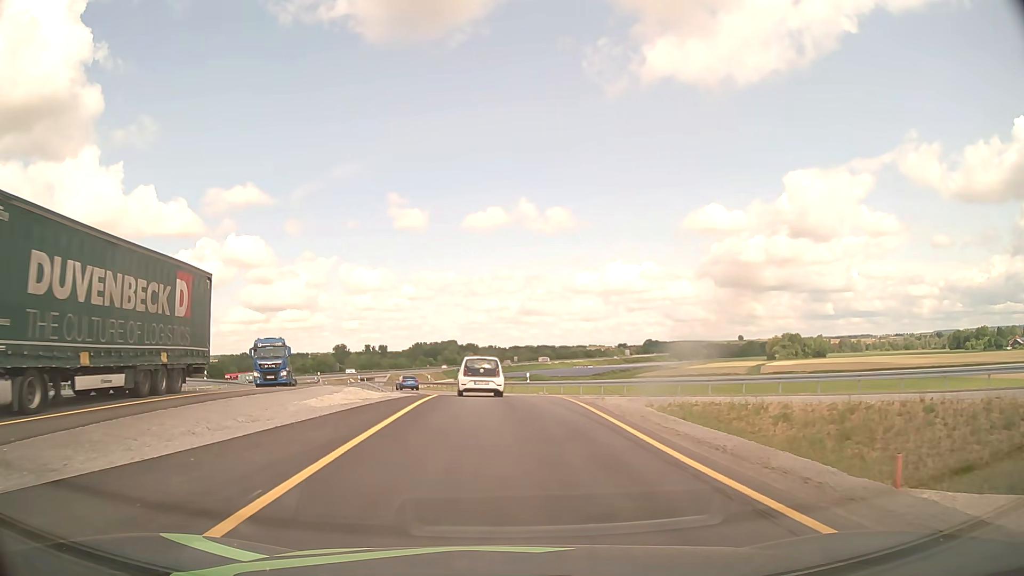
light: Day
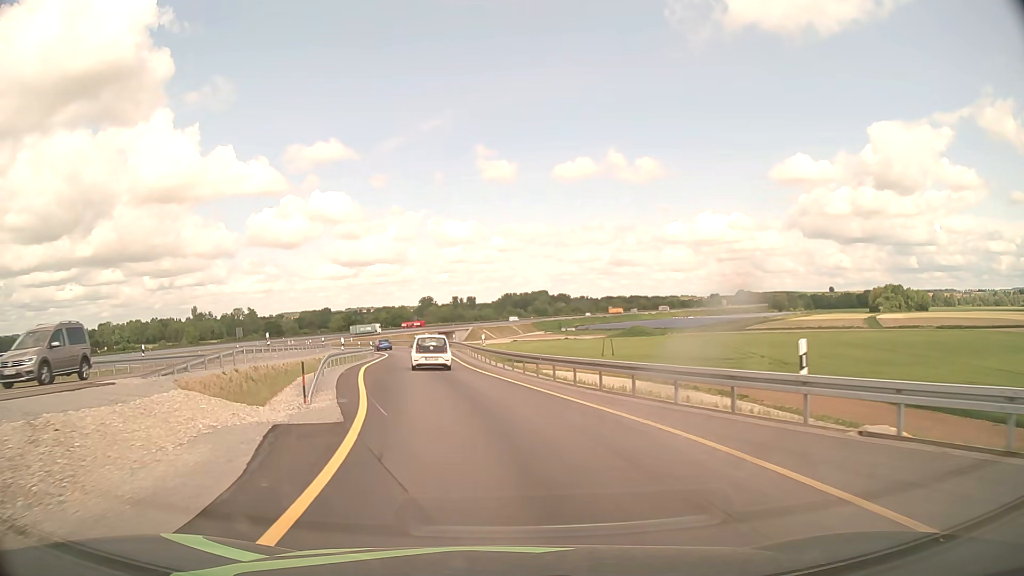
(-1.7, +34.4) m; -8°
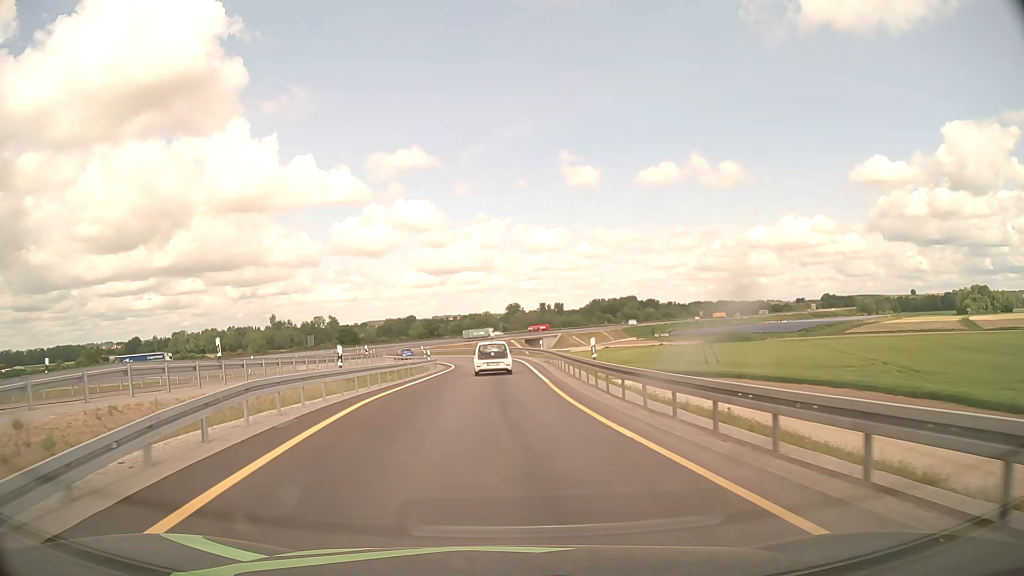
(-1.0, +15.5) m; -7°
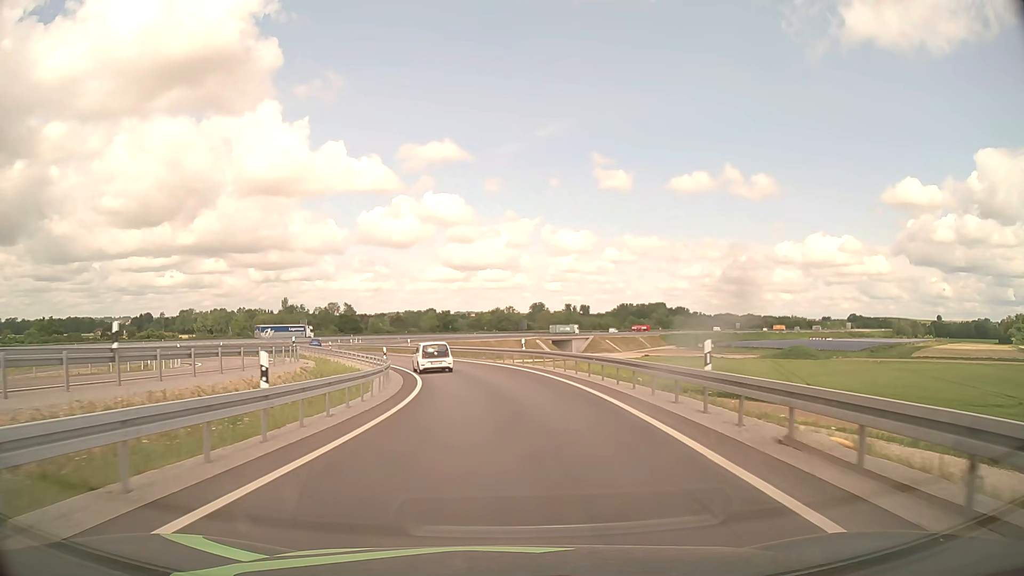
(-1.4, +33.6) m; -3°
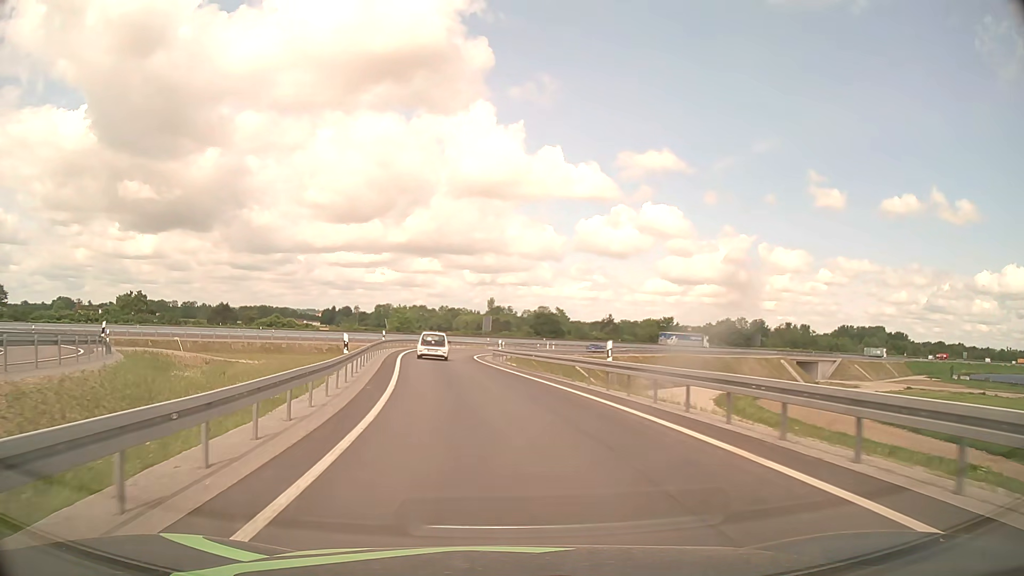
(-5.2, +43.6) m; -18°
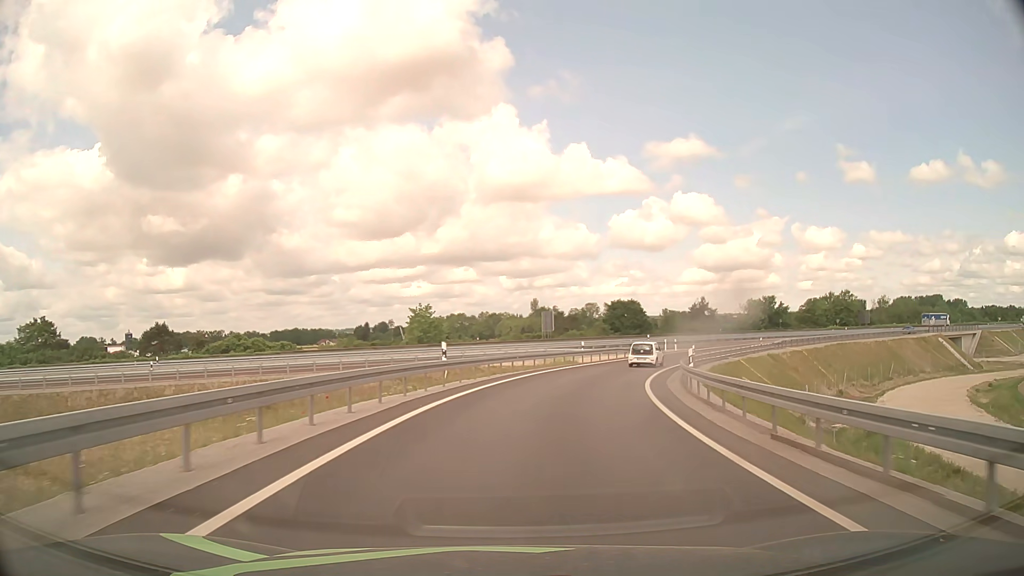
(-4.6, +46.6) m; -4°
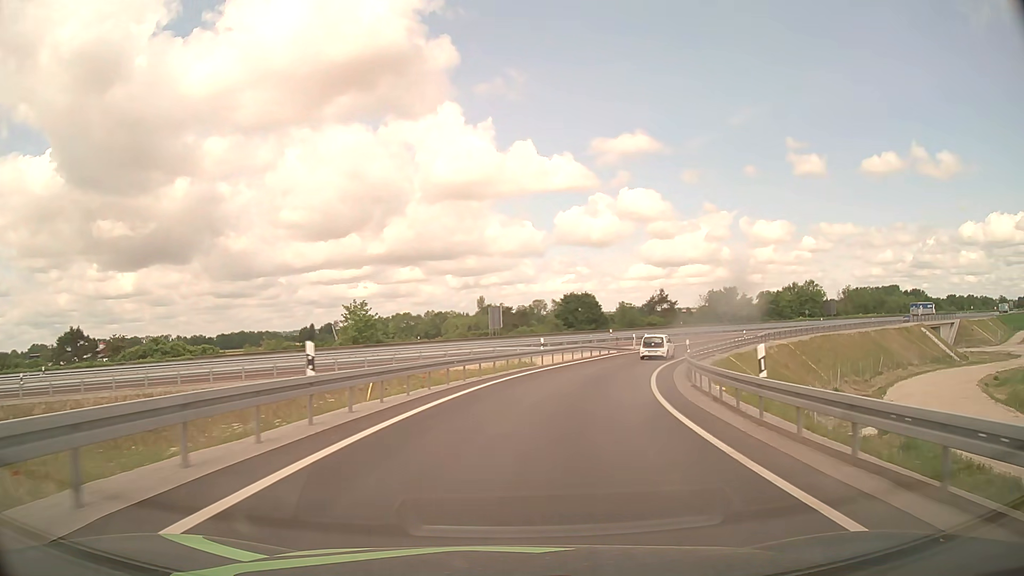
(+0.4, +9.6) m; +4°
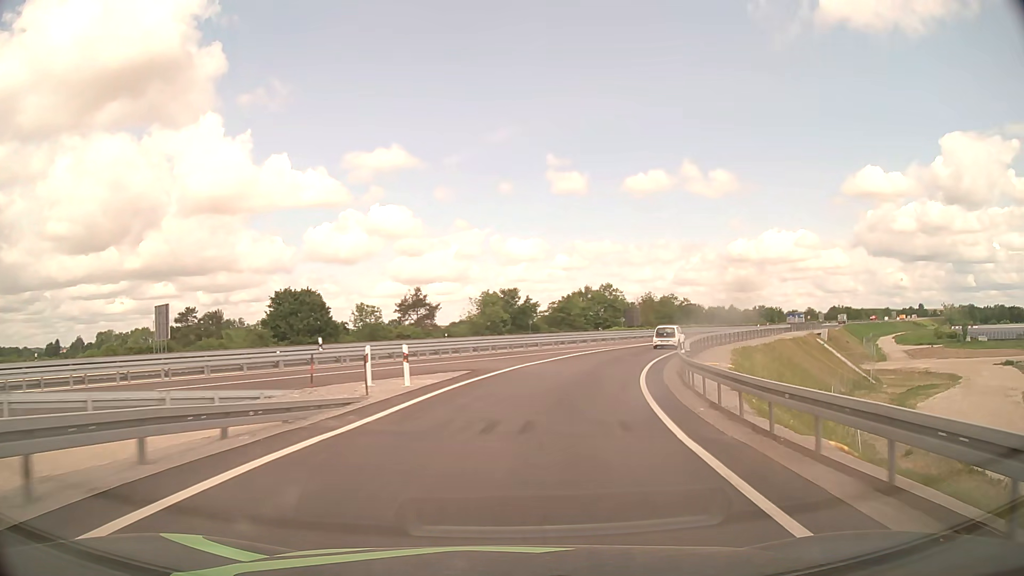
(+7.0, +38.2) m; +21°
(0, +10) (+2, +20) (+4, +30) (+8, +39) (+12, +48) (+17, +57) (+22, +65) (+27, +74) (+33, +82) (+38, +91) m
